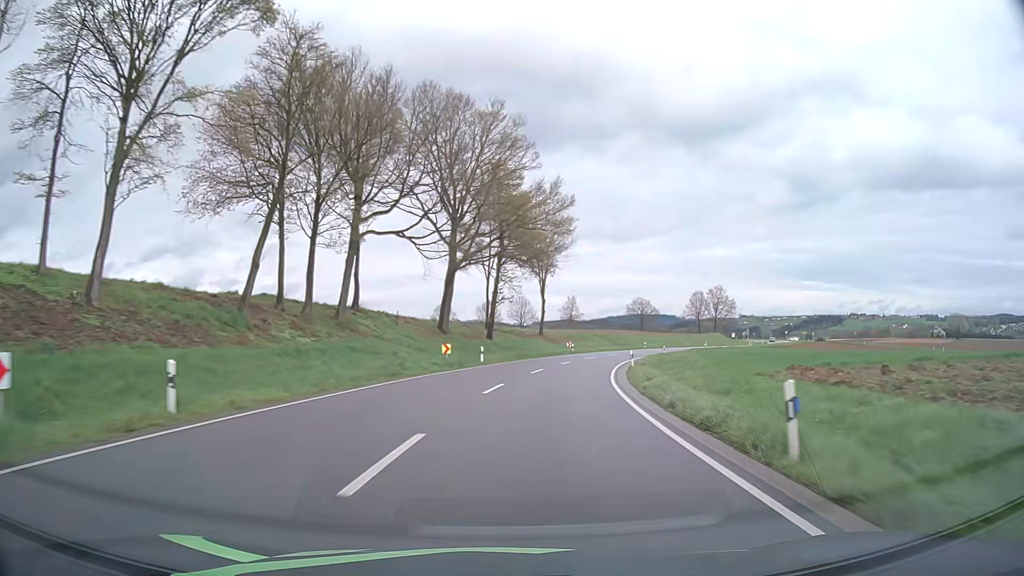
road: secondary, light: Day
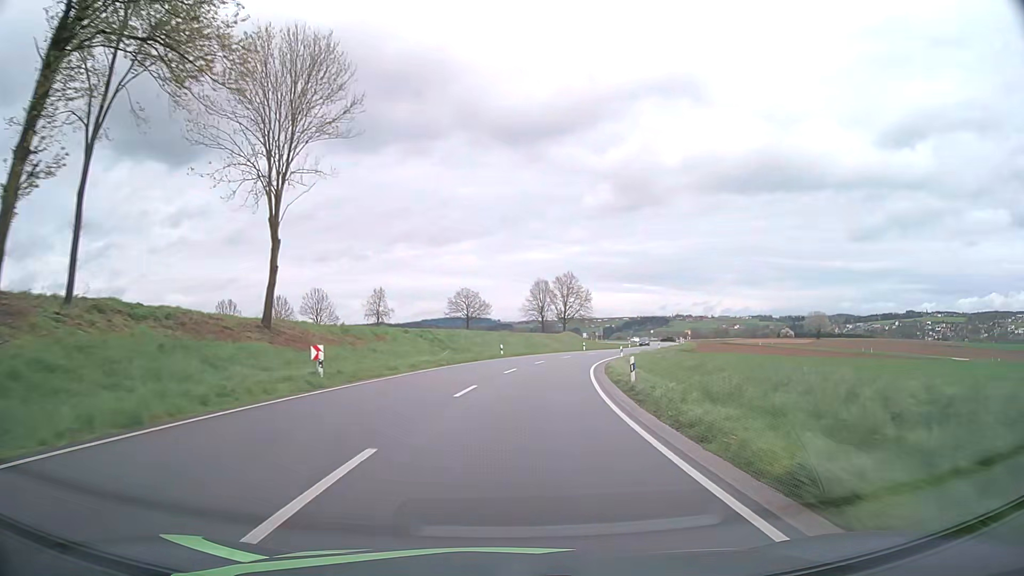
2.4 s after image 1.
(+7.0, +49.3) m; +16°
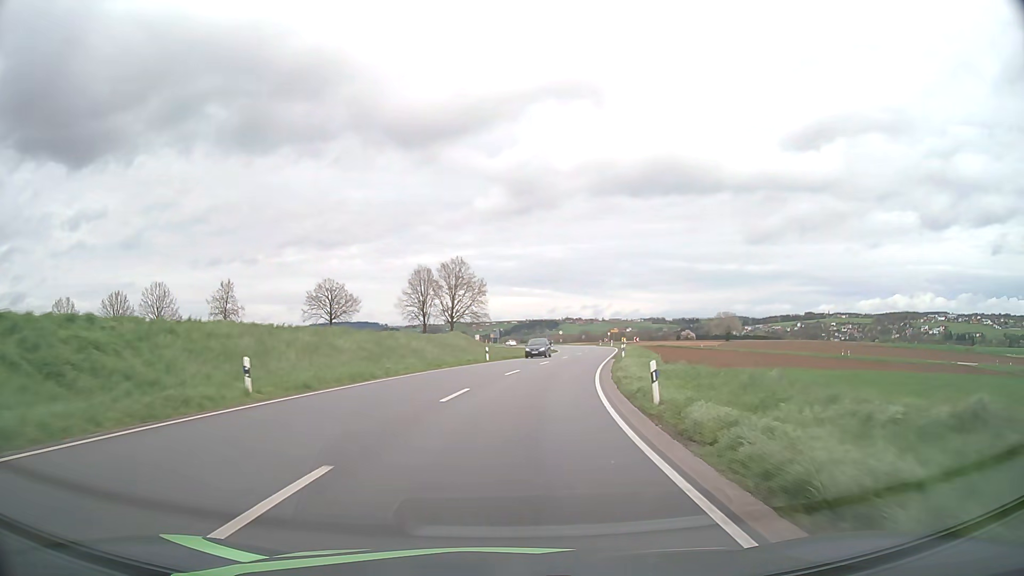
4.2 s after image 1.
(+3.2, +37.2) m; +9°
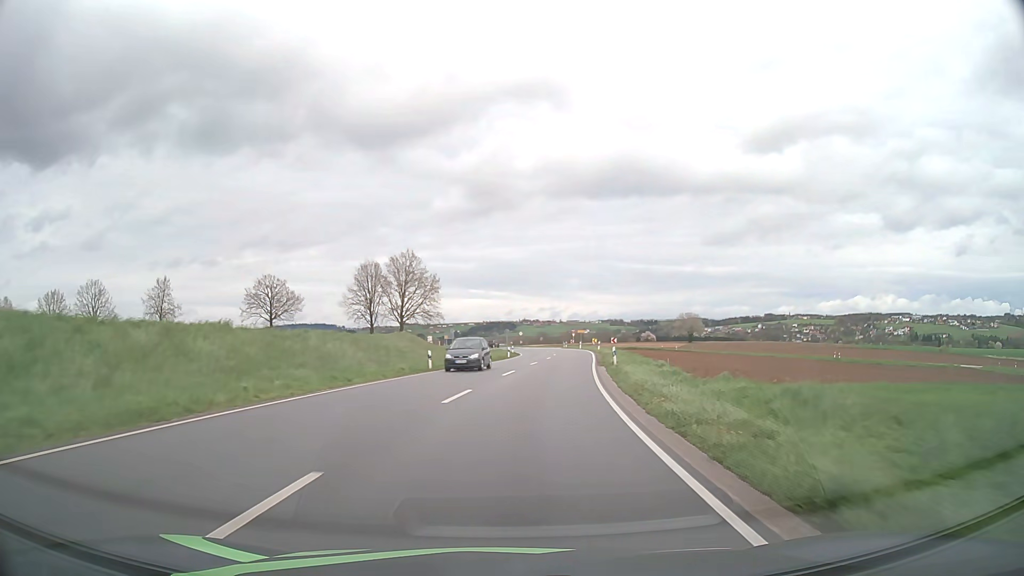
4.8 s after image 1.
(+0.4, +12.4) m; +4°
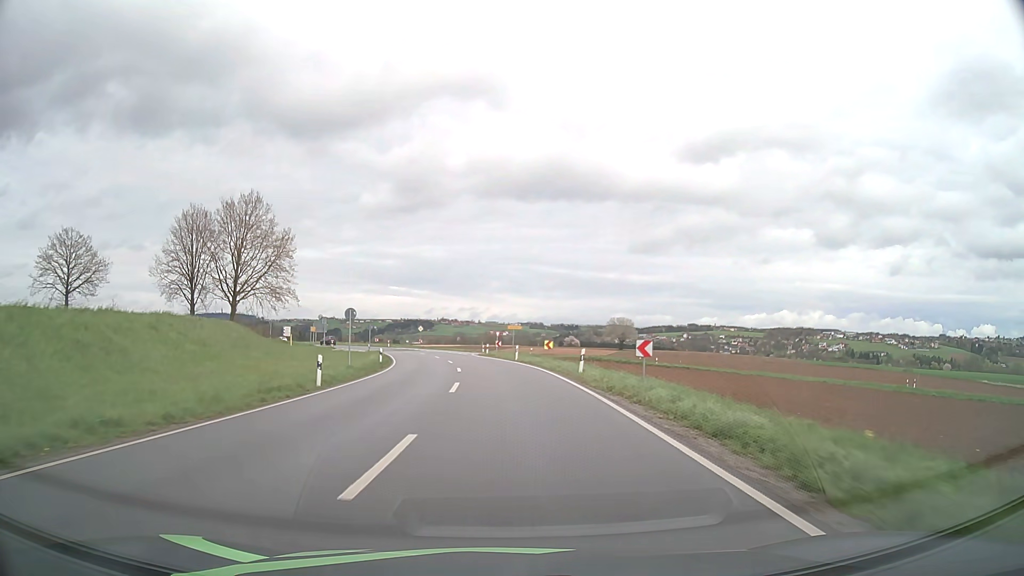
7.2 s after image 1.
(+3.8, +44.6) m; +7°
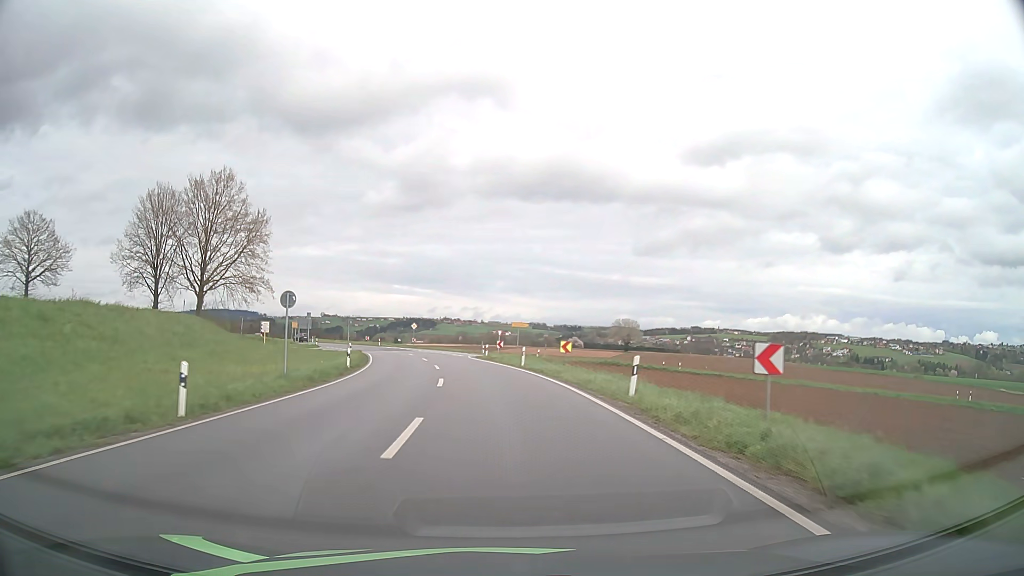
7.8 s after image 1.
(0.0, +10.0) m; 0°
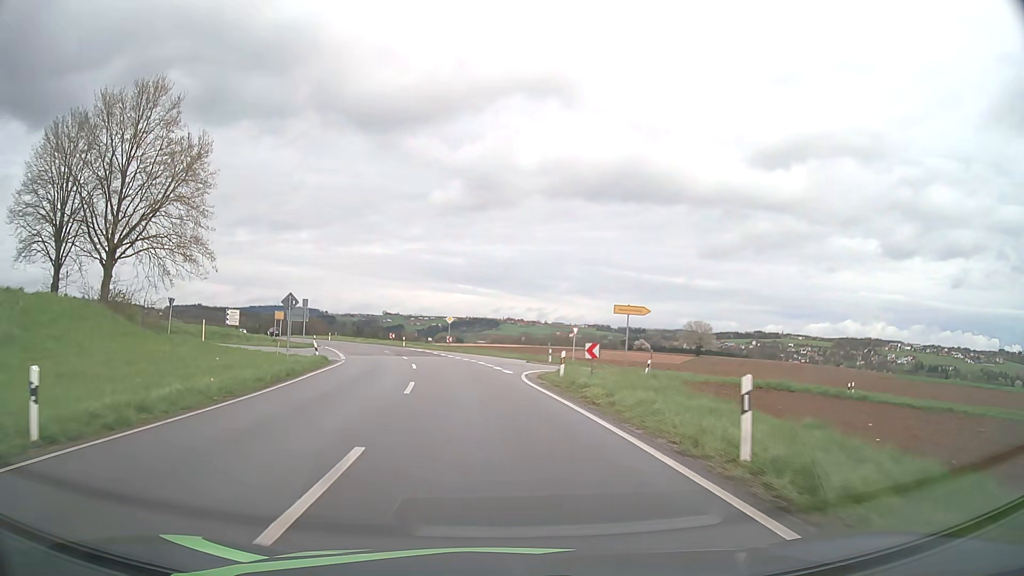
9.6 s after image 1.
(-1.0, +27.3) m; -5°
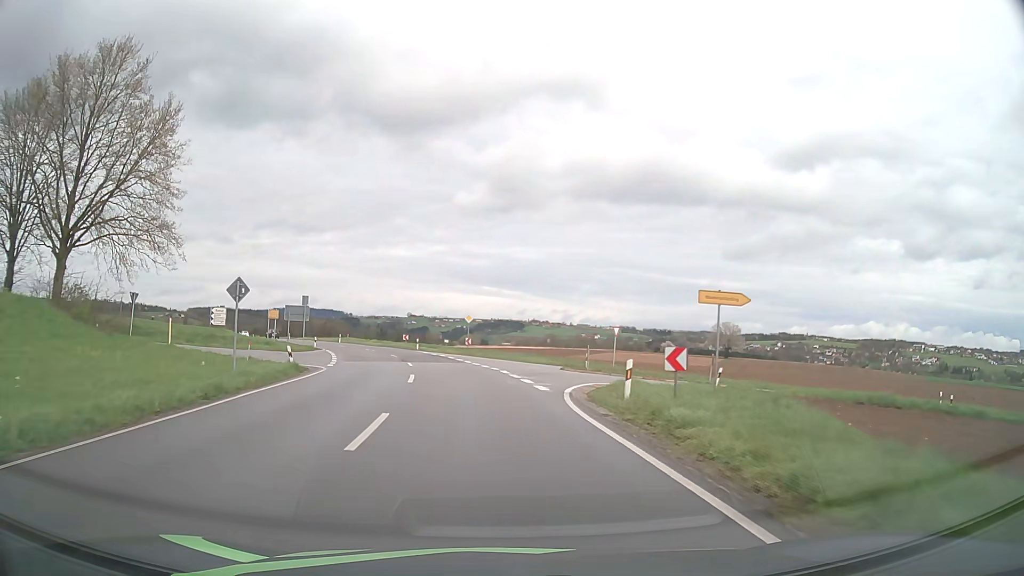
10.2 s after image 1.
(-0.2, +8.2) m; -2°
(0, +10) (-1, +20) (-3, +30) (-9, +37) (-18, +40) (-28, +40) (-38, +40) (-48, +41) (-58, +41) (-68, +42) m
